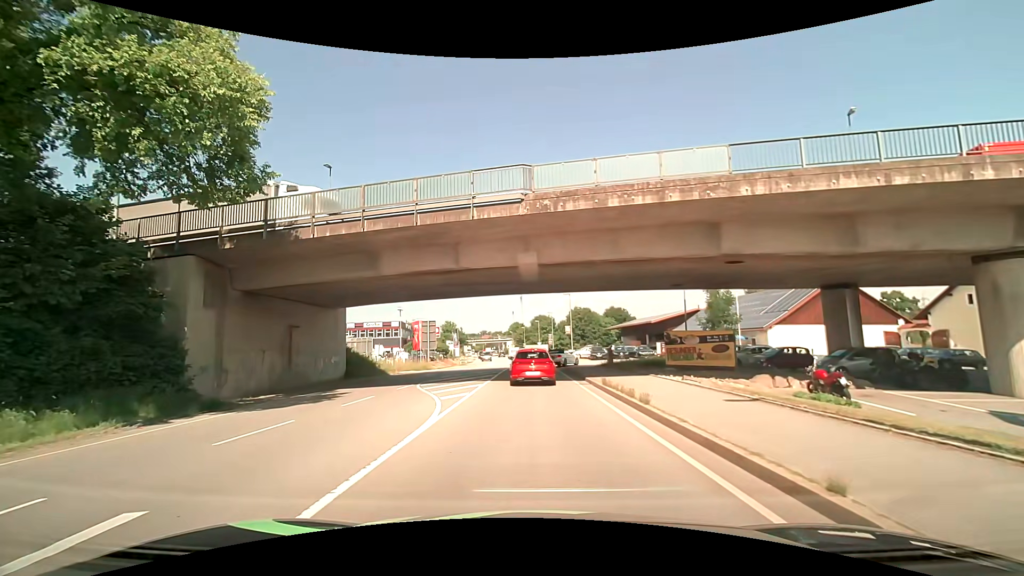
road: primary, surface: asphalt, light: Day
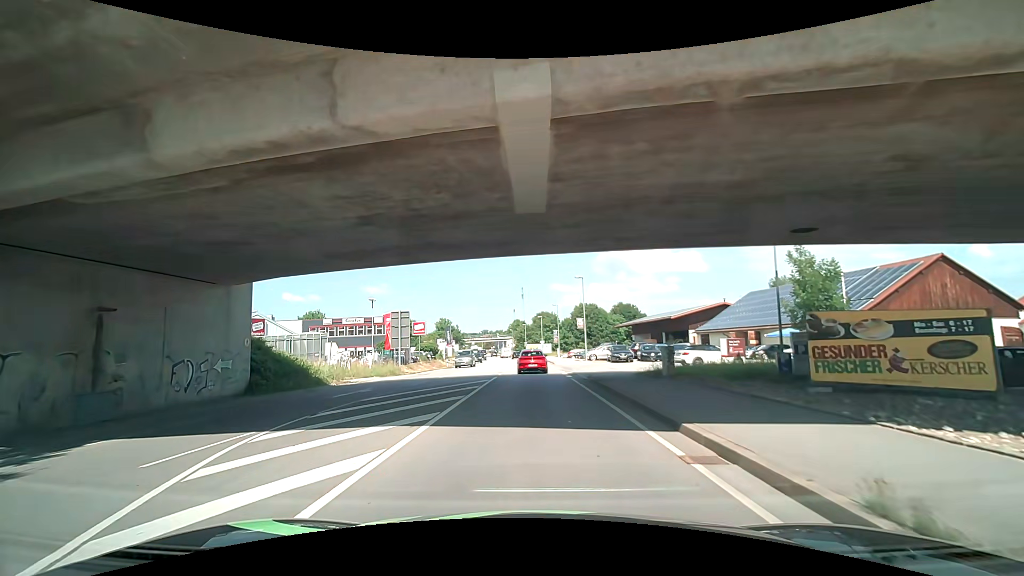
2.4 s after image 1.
(+0.2, +13.9) m; +1°
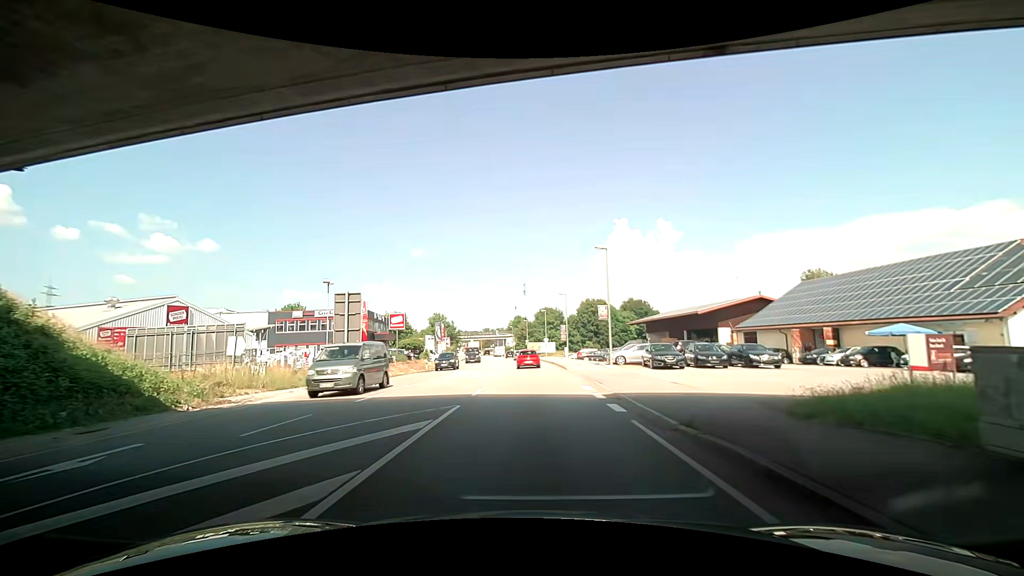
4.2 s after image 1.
(-0.1, +13.8) m; +1°
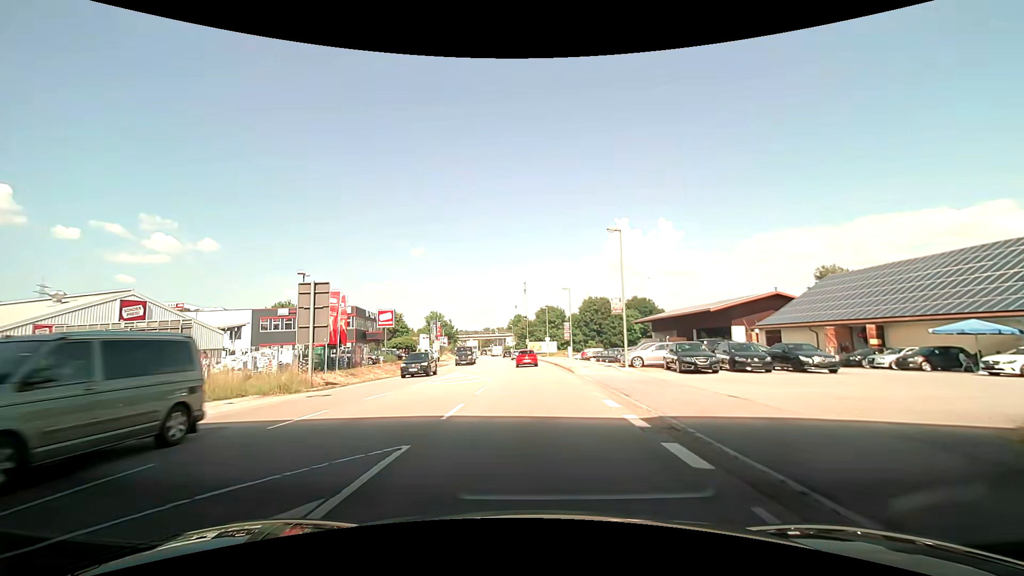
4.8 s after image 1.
(0.0, +5.2) m; 0°
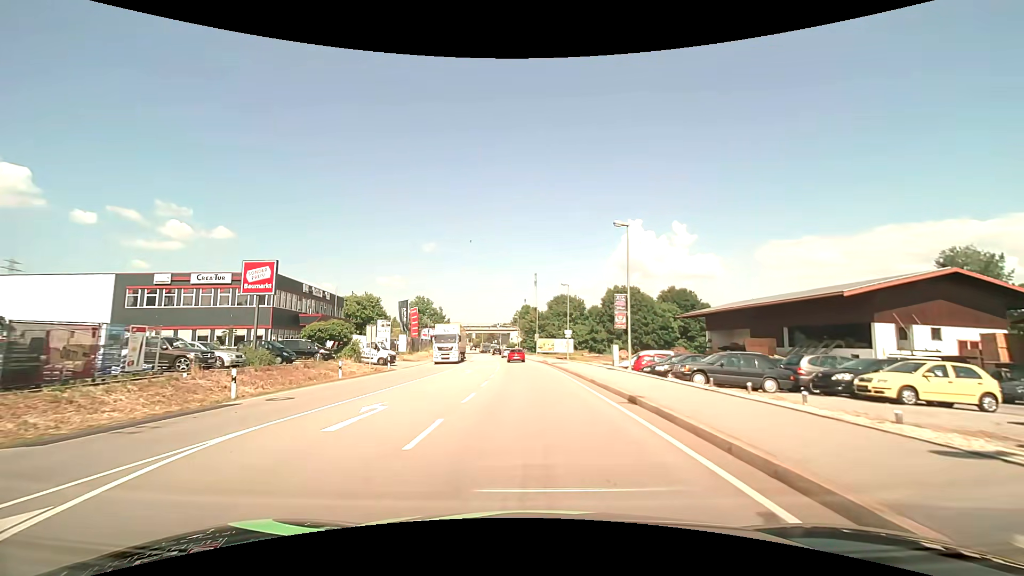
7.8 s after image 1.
(-0.6, +28.9) m; -2°
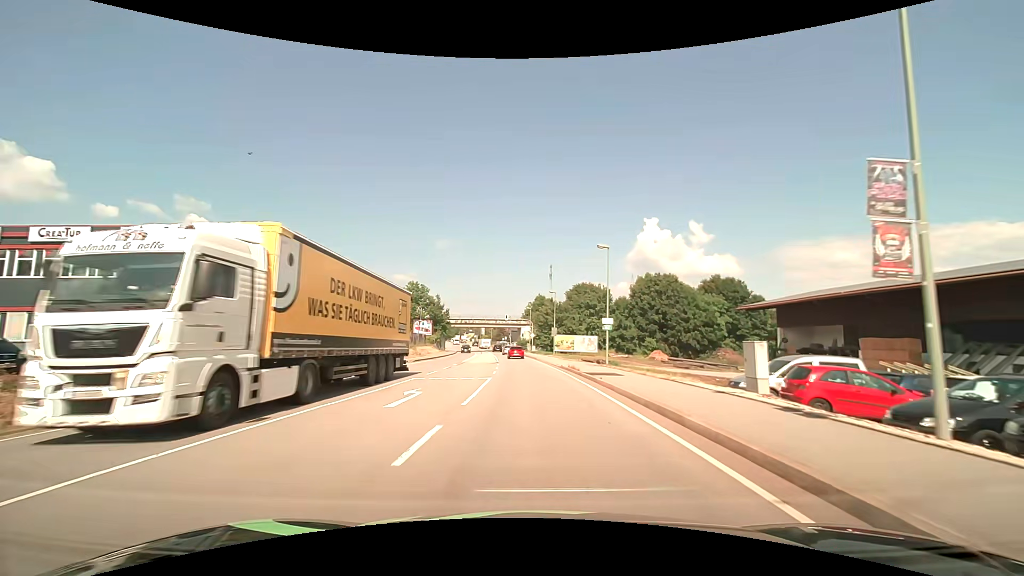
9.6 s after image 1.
(-0.2, +19.1) m; -1°
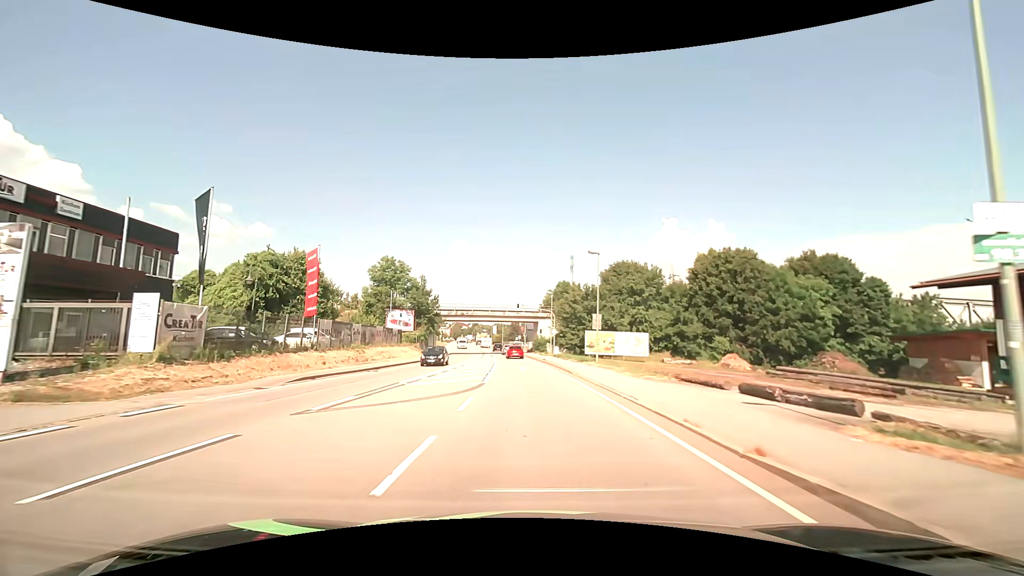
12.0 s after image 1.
(-0.5, +26.7) m; -2°
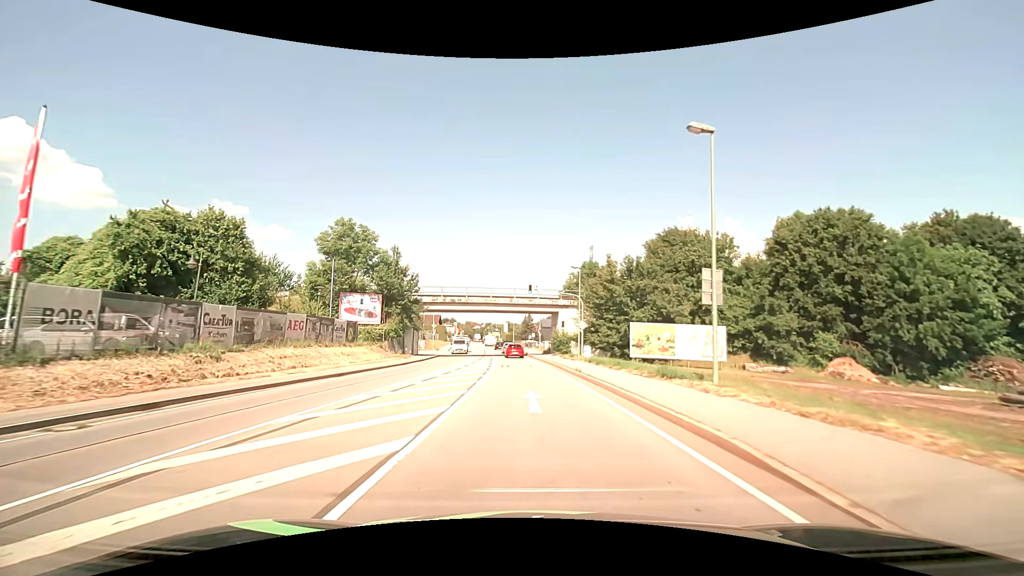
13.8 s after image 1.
(-0.2, +20.2) m; -2°
(0, +10) (0, +20) (-1, +30) (-1, +40) (-2, +50) (-3, +60) (-4, +70) (-5, +80) (-6, +90) (-7, +100) m
